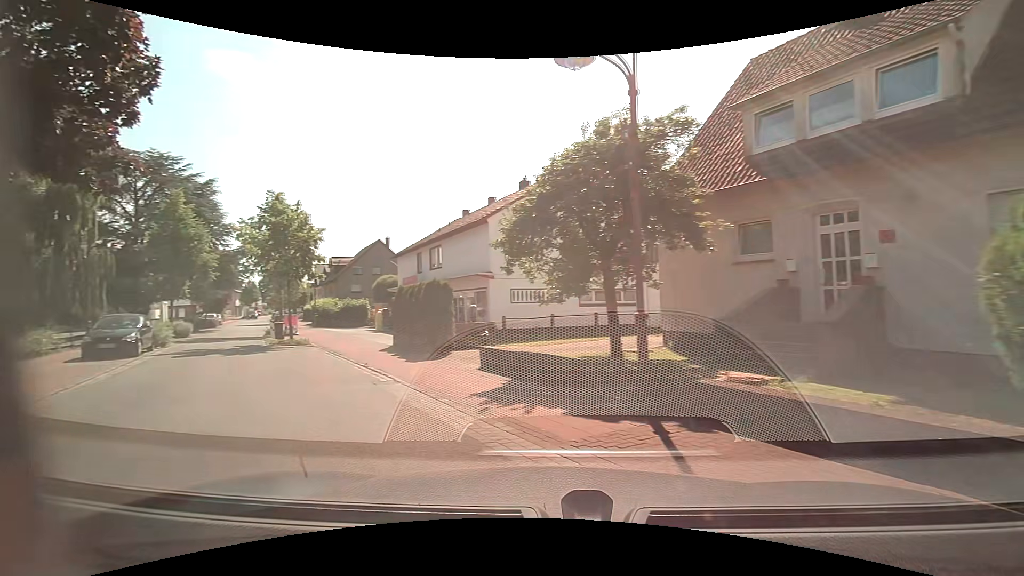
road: residential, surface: asphalt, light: Day
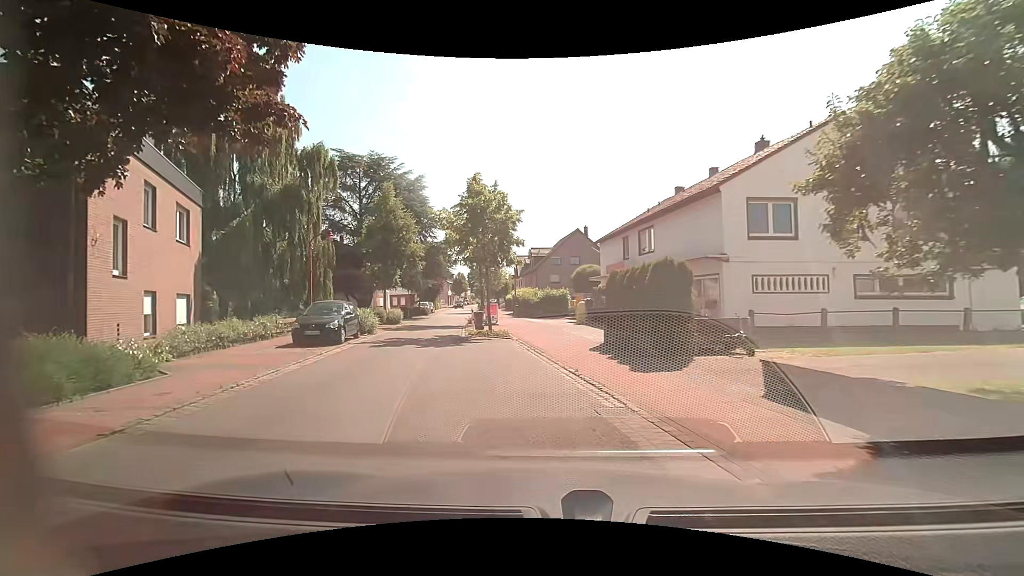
(-0.8, +4.0) m; -20°
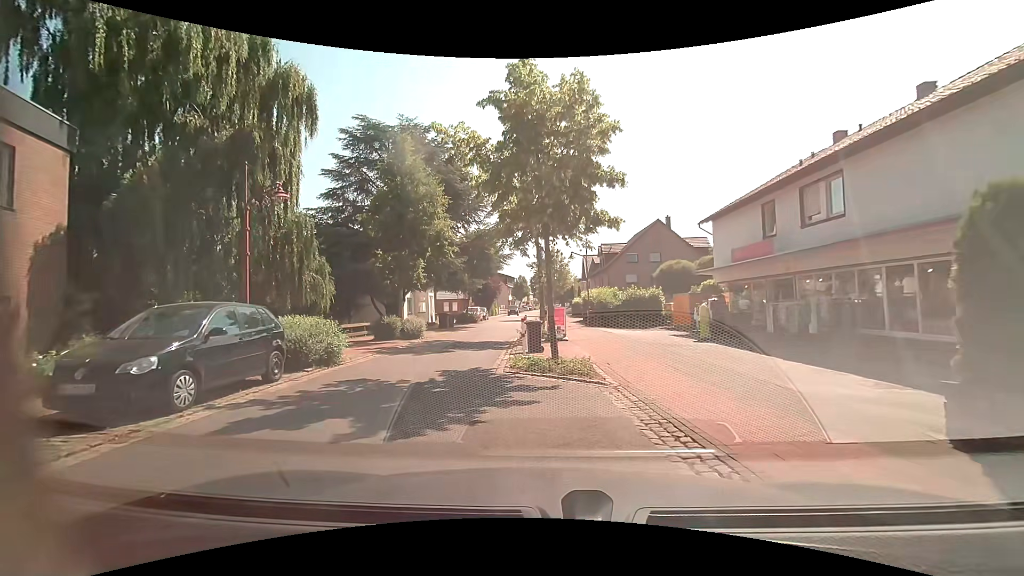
(-1.2, +10.8) m; -9°
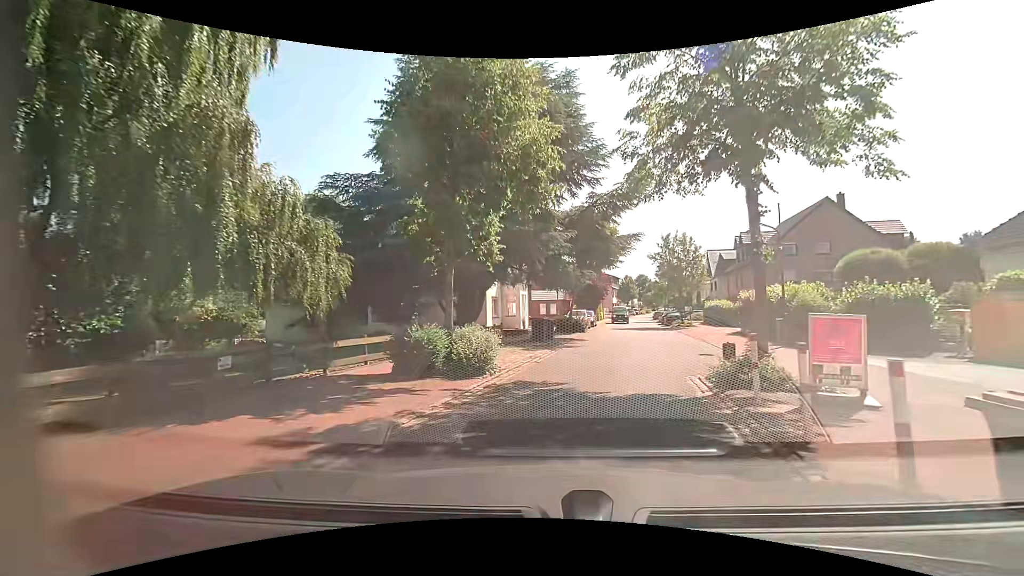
(-2.1, +12.0) m; -12°
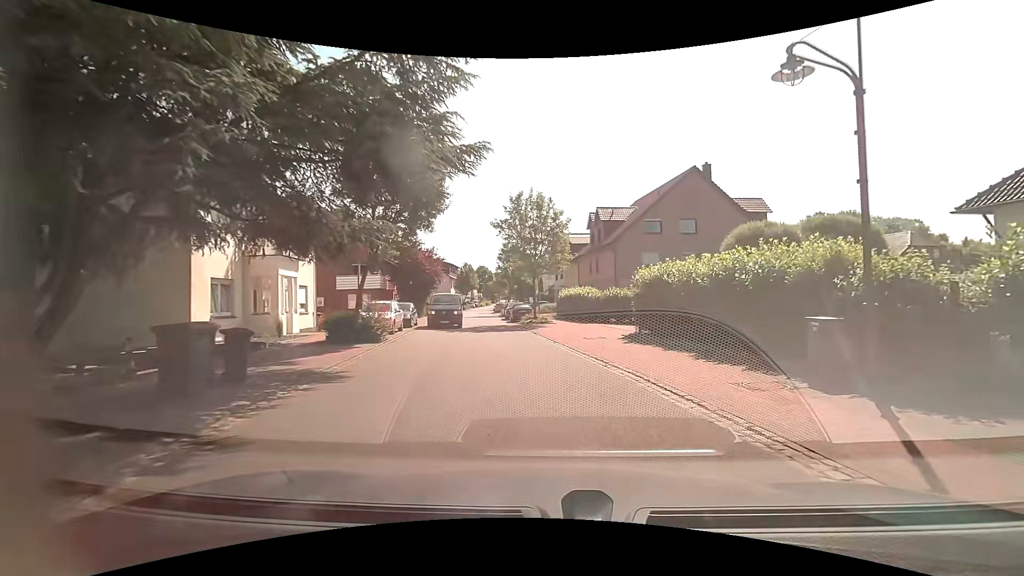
(+2.4, +14.3) m; +19°
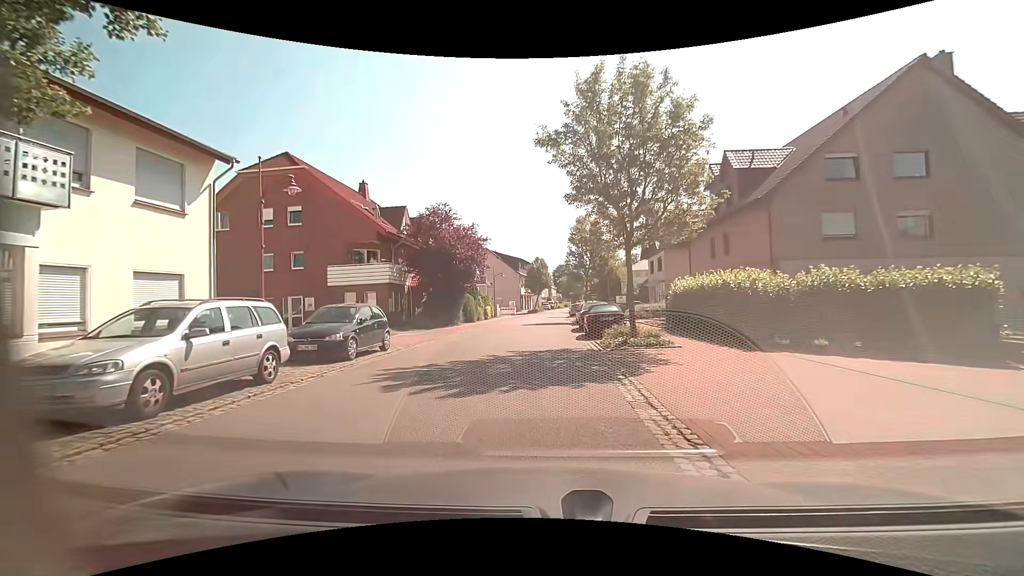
(-0.3, +16.3) m; -10°
